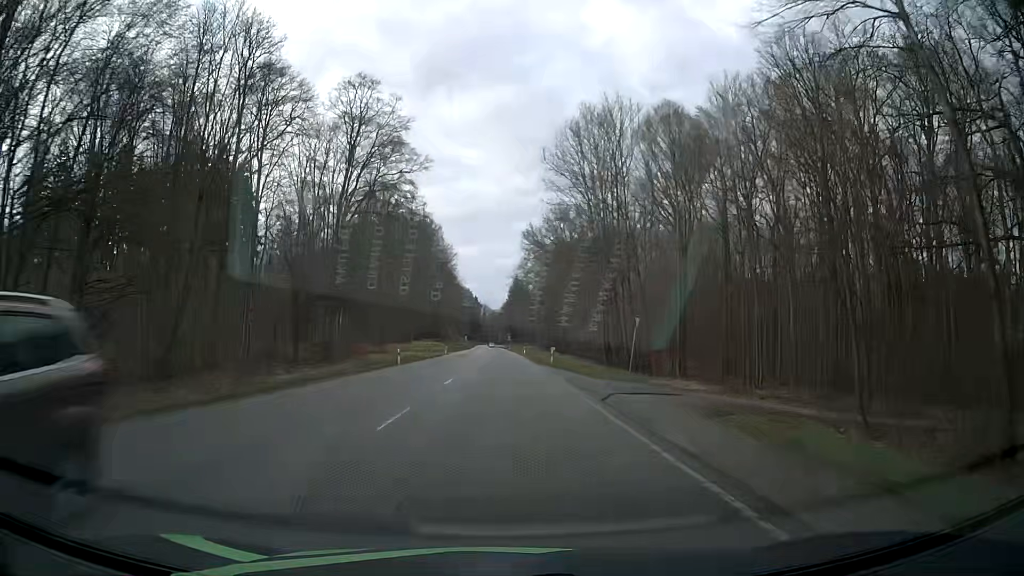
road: secondary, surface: asphalt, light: Day
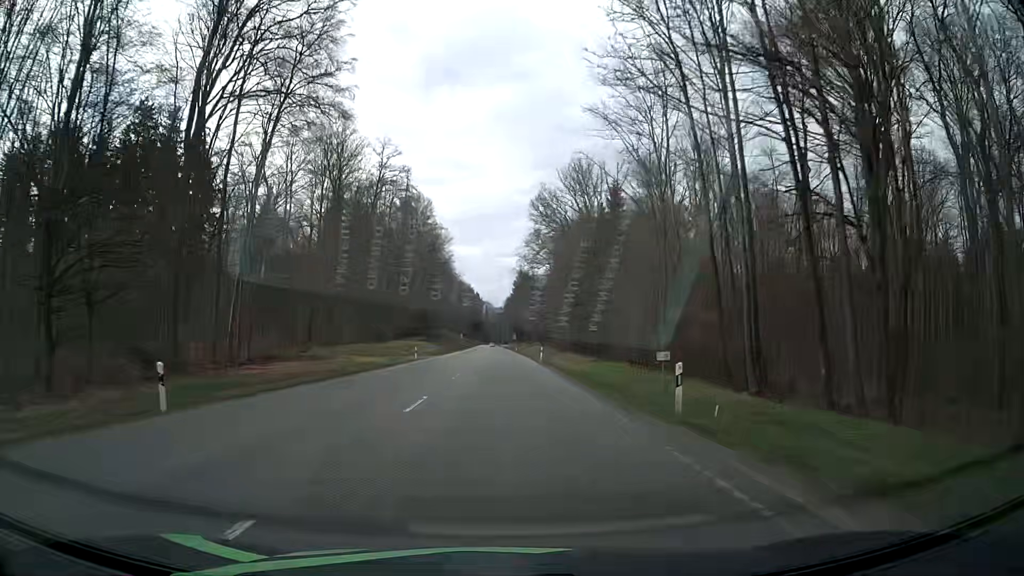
(-0.1, +33.7) m; 0°
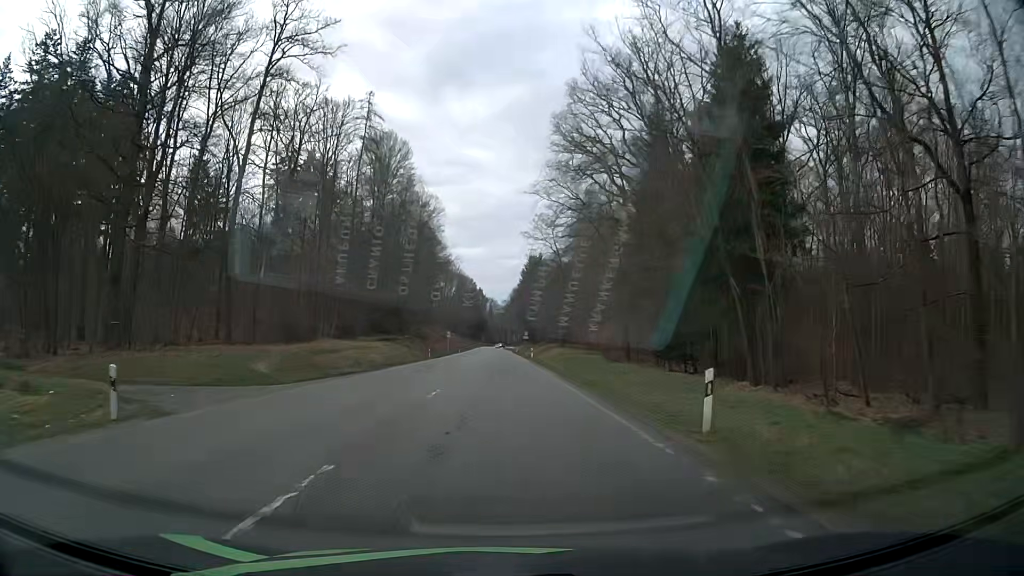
(-0.1, +45.5) m; 0°
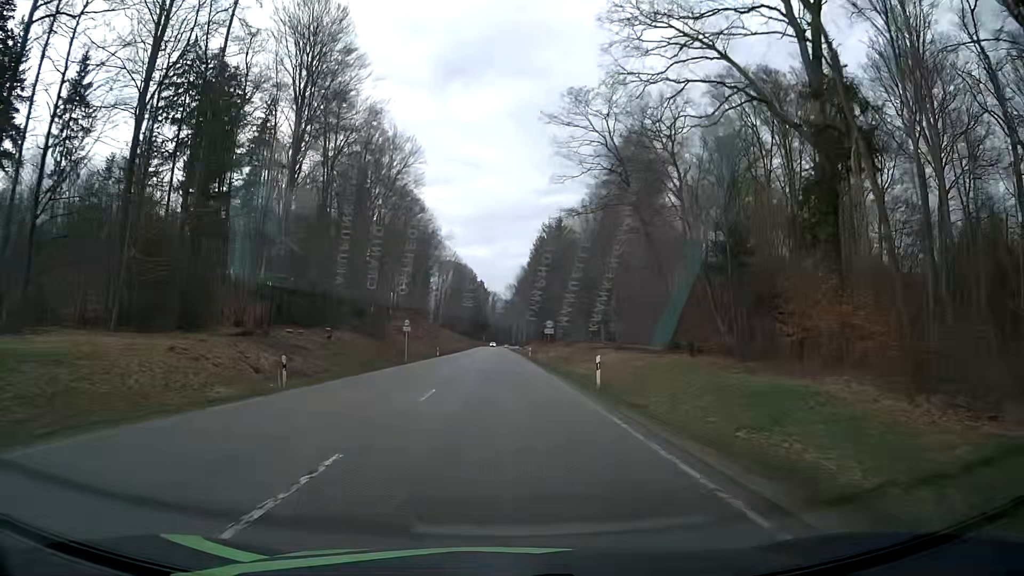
(-0.3, +45.9) m; 0°
(0, +10) (0, +20) (0, +30) (0, +40) (0, +50) (0, +60) (-1, +70) (-1, +80) (-1, +90) (-1, +100) m
